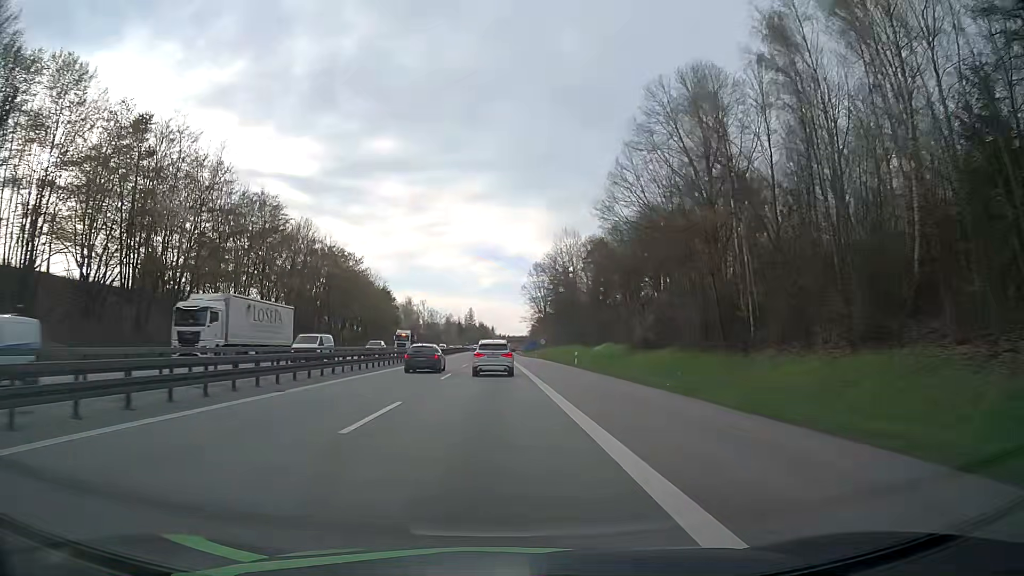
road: motorway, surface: asphalt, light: Day
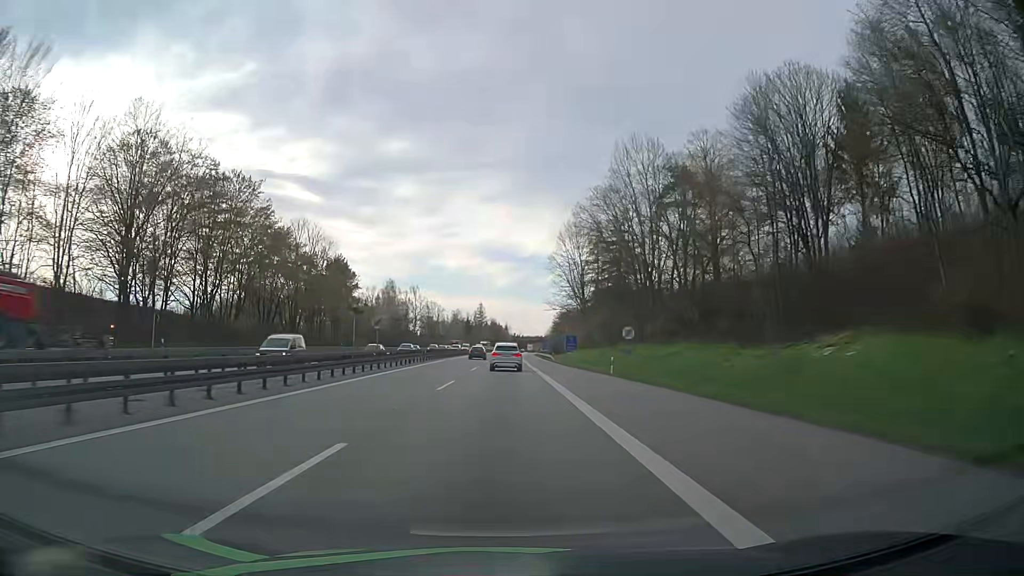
(-0.5, +61.3) m; -1°
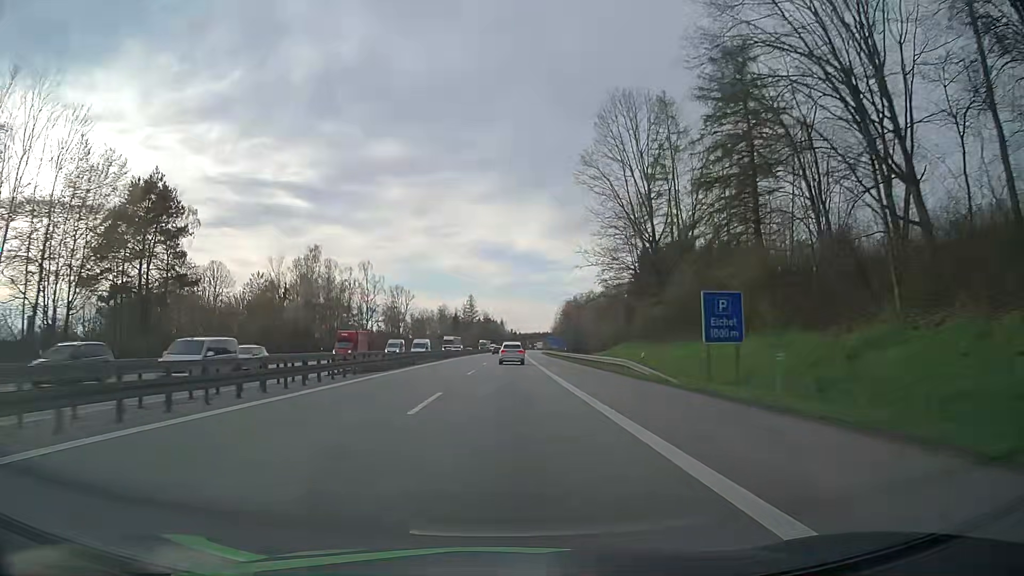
(+0.1, +63.2) m; 0°
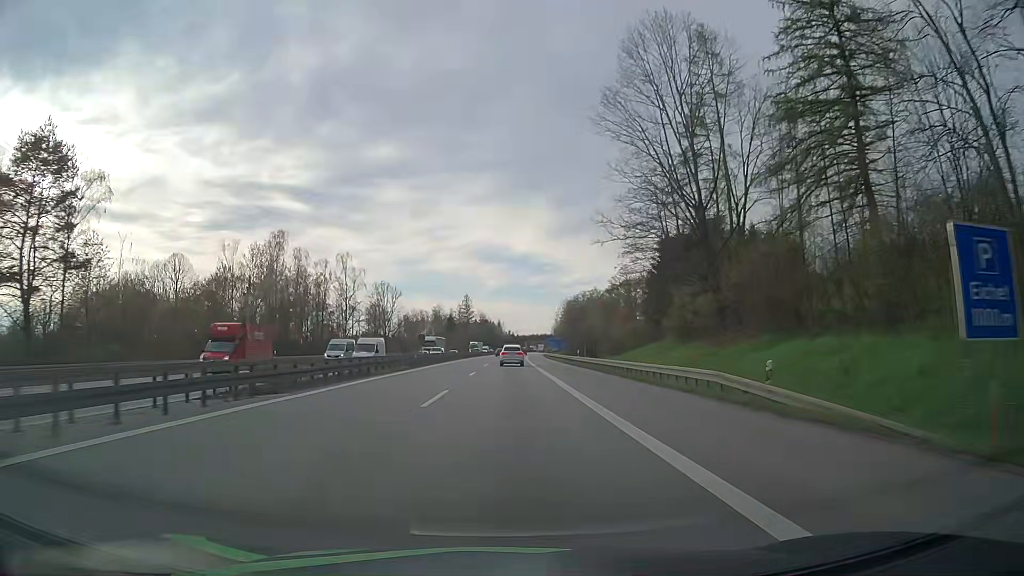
(0.0, +16.1) m; 0°
(0, +10) (0, +20) (0, +30) (0, +40) (0, +50) (0, +60) (0, +70) (+1, +80) (+1, +90) (+1, +100) m
